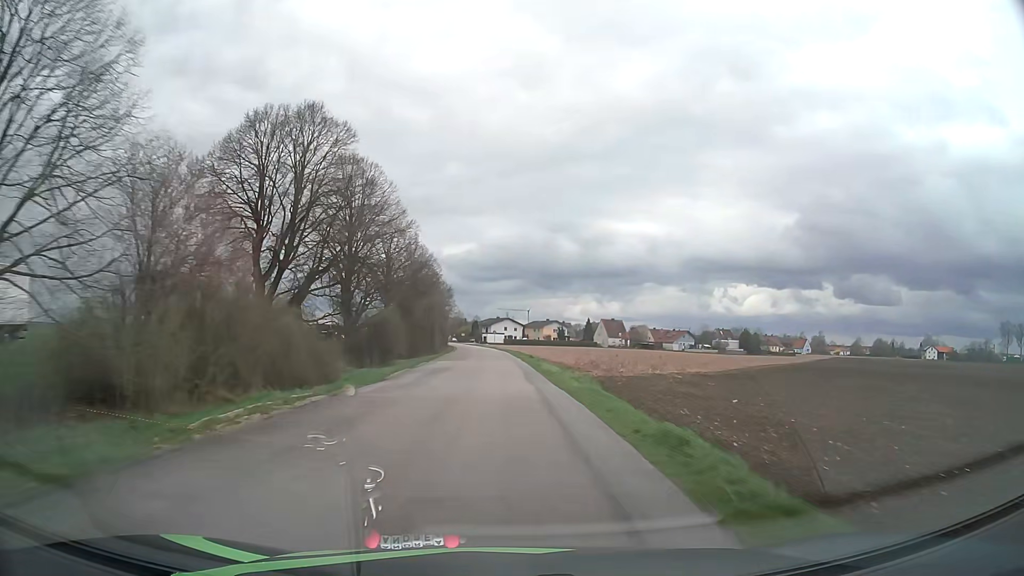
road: unclassified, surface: asphalt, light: Day
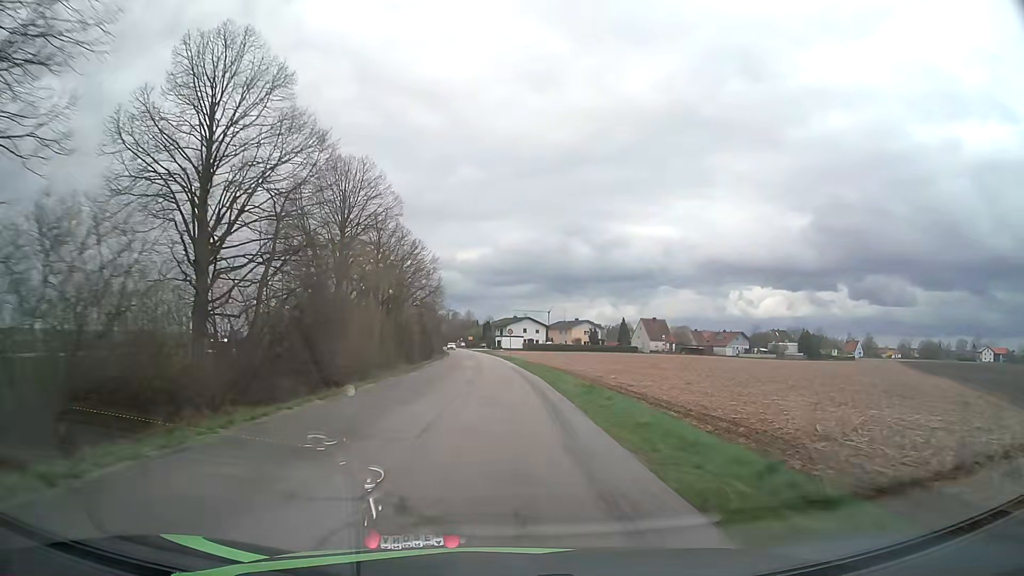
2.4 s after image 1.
(-0.7, +46.4) m; -2°
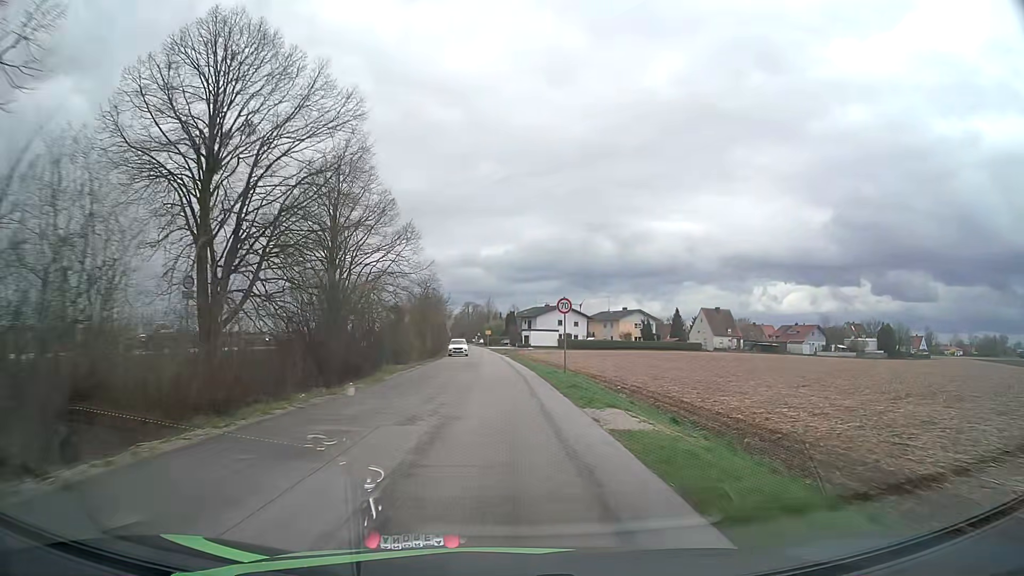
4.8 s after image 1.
(-0.7, +42.3) m; -2°
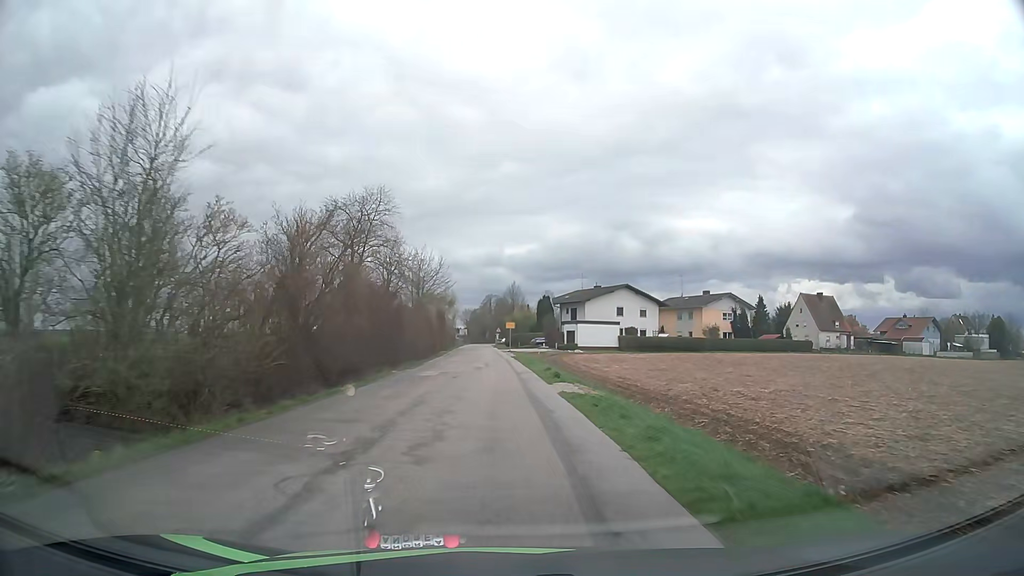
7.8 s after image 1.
(-0.5, +47.5) m; -2°
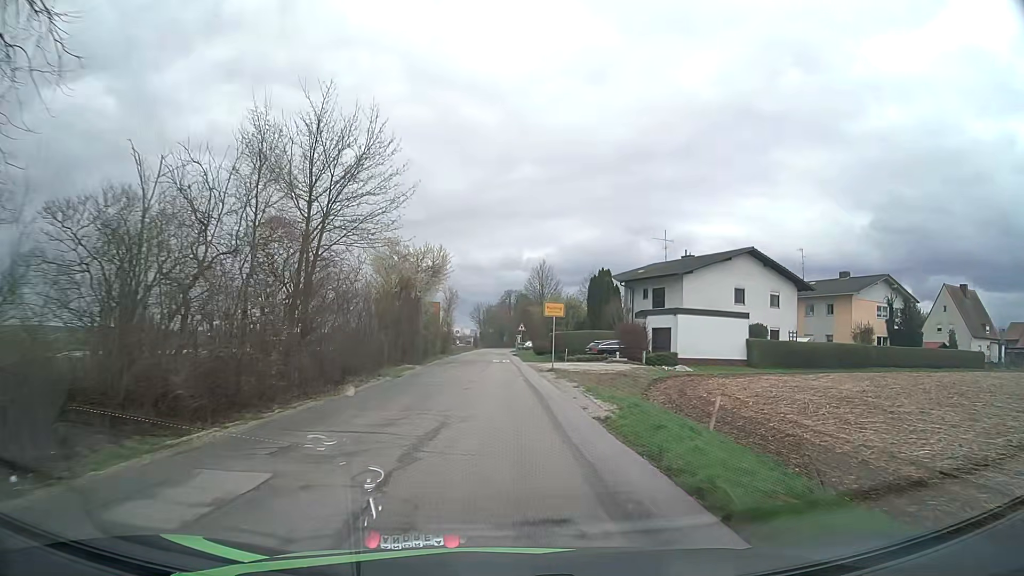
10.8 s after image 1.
(-0.9, +41.6) m; -2°
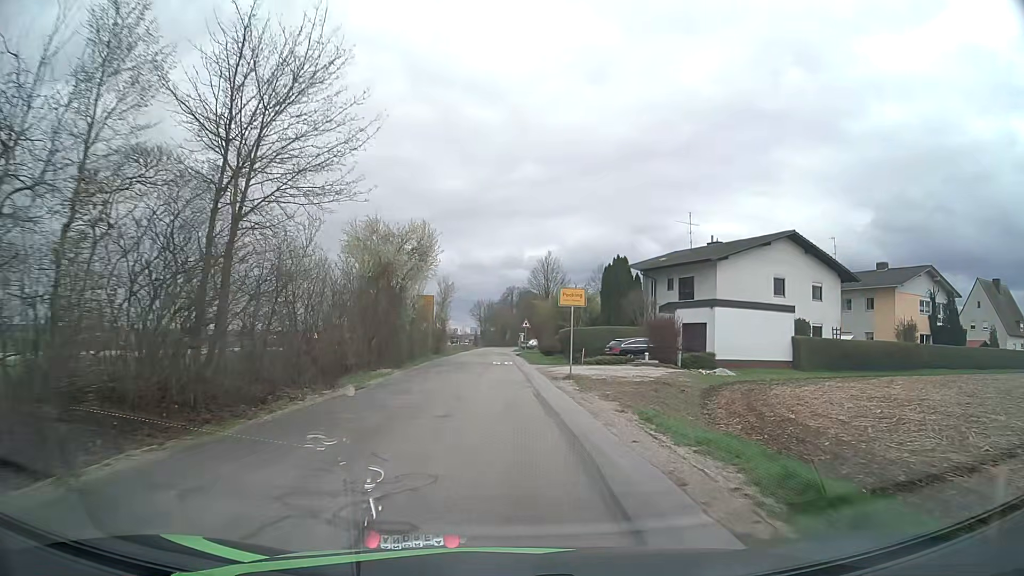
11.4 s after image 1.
(0.0, +7.6) m; 0°
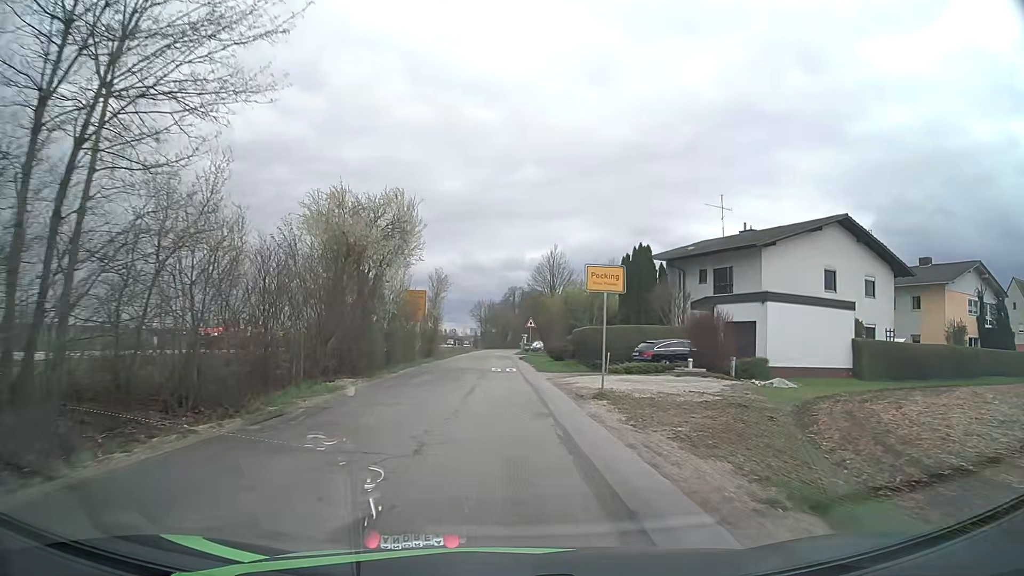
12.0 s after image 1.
(0.0, +7.4) m; 0°
